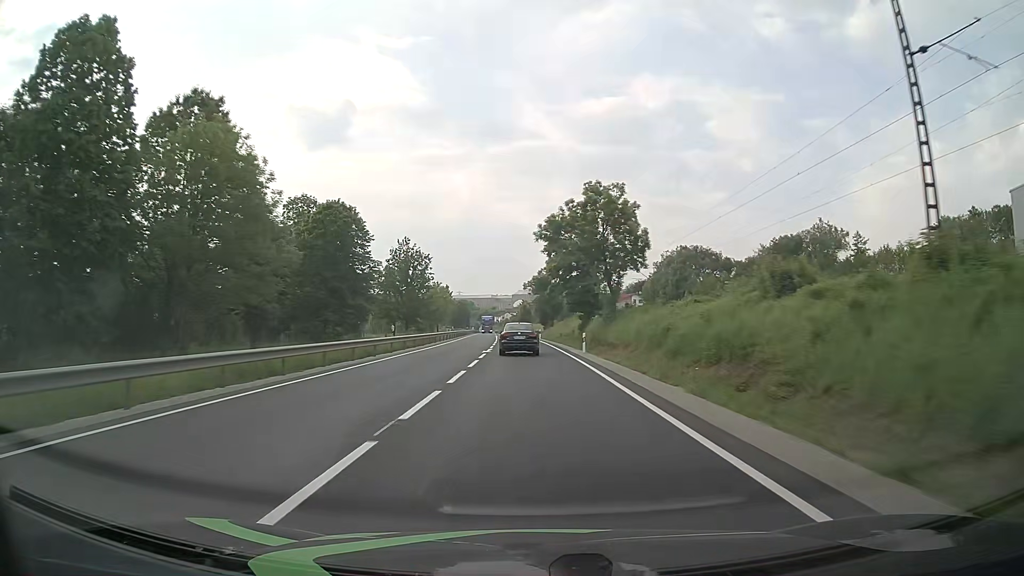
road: primary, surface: asphalt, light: Day
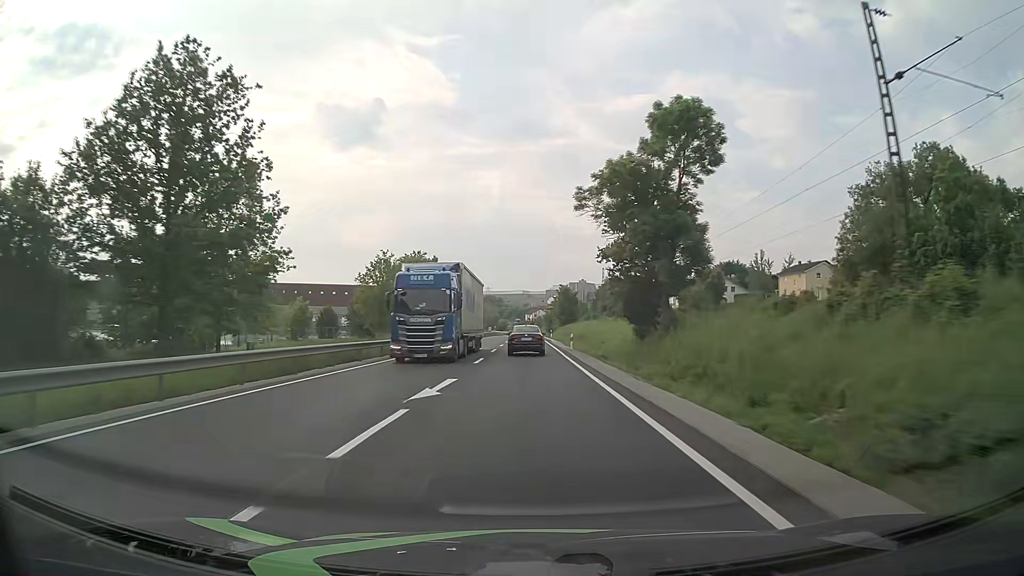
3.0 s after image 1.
(-2.2, +75.2) m; -3°
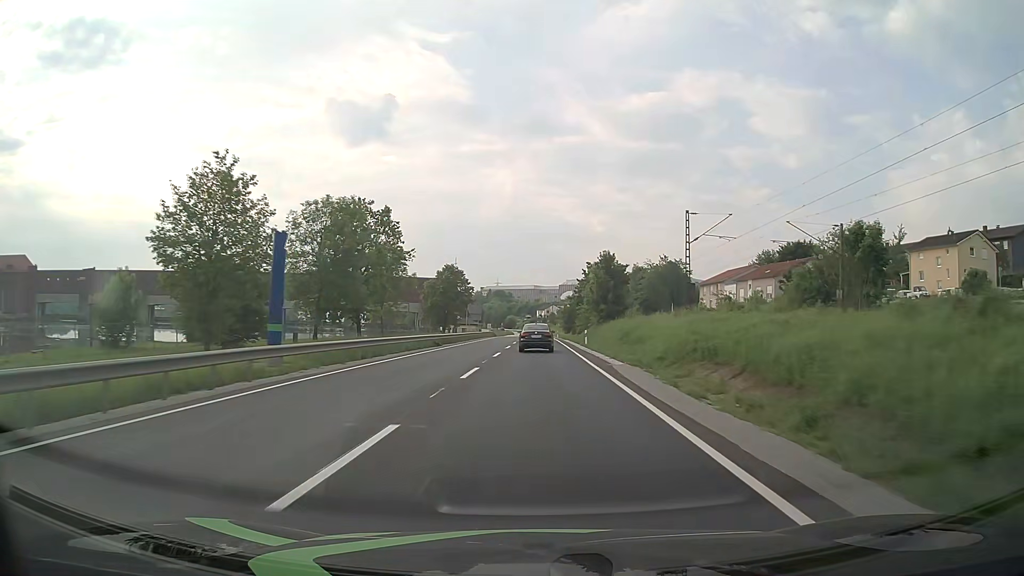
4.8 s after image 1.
(-0.5, +44.6) m; -1°
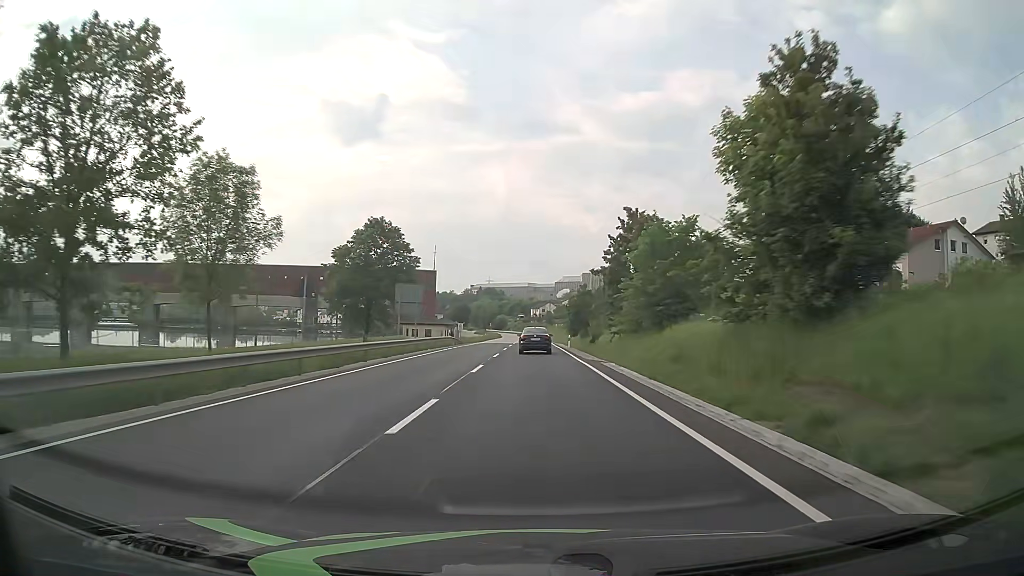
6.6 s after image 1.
(0.0, +44.6) m; 0°
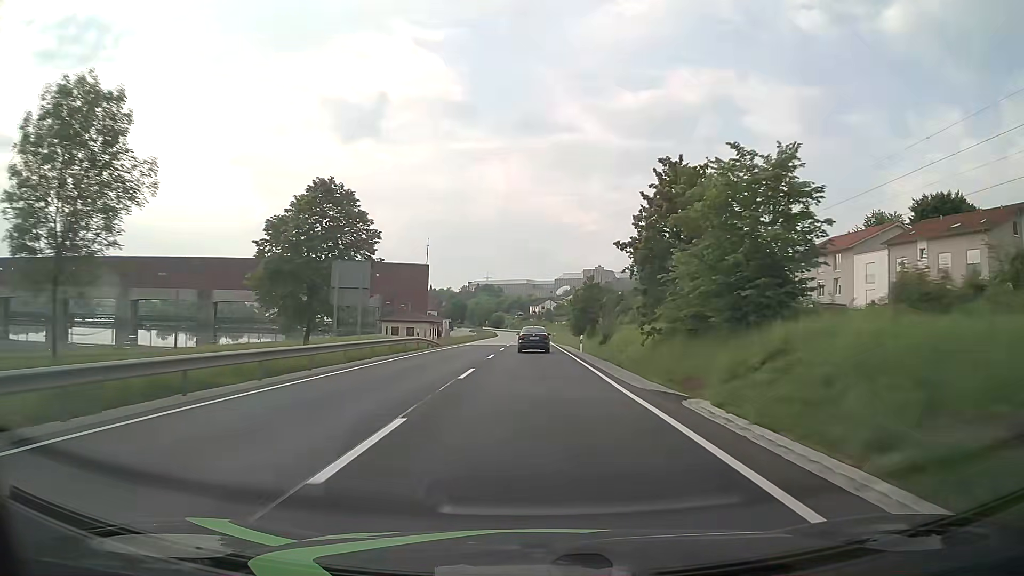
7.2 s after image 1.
(0.0, +14.9) m; 0°
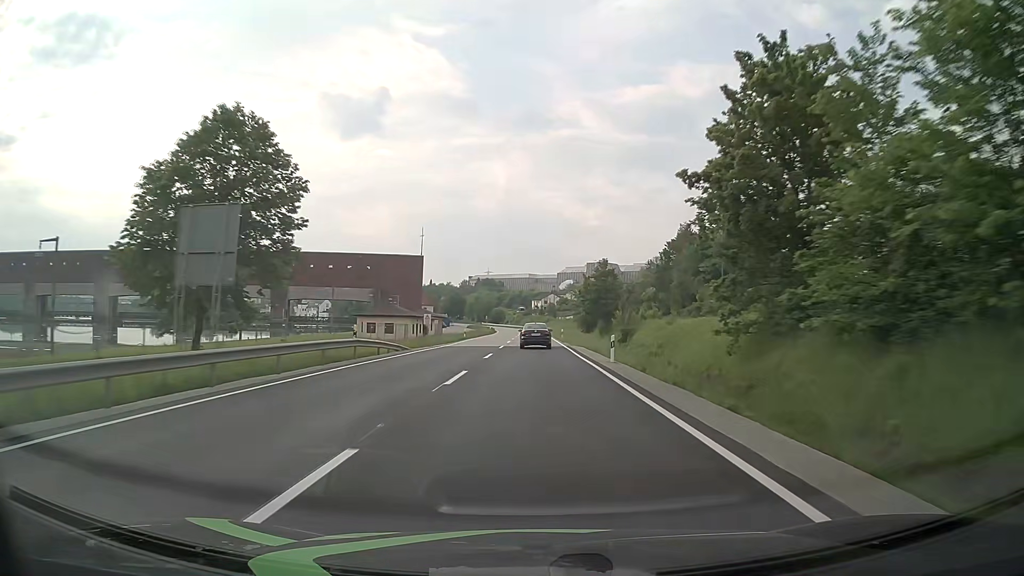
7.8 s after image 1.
(0.0, +14.9) m; 0°
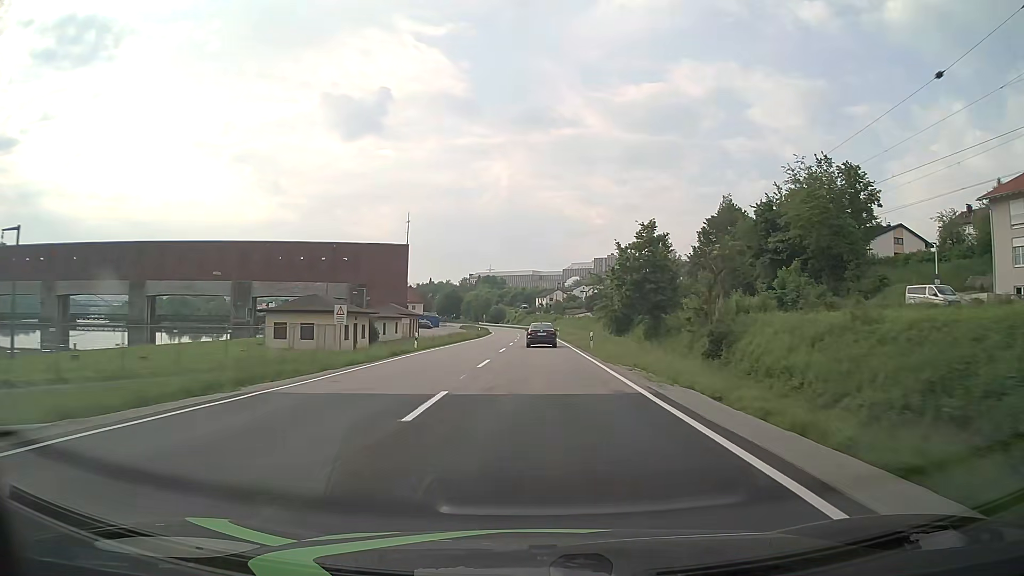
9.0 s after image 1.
(-0.1, +29.8) m; 0°
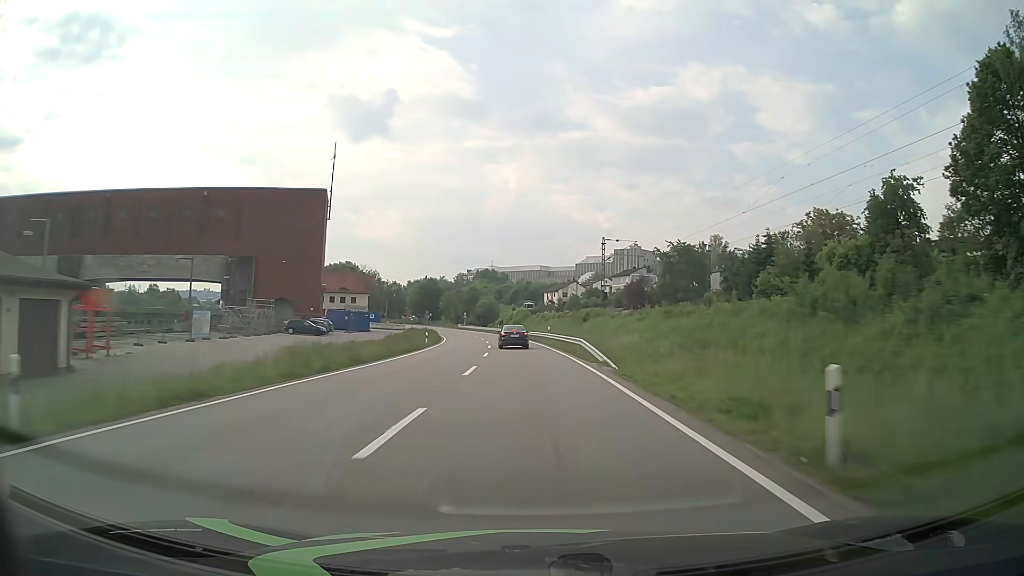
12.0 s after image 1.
(-0.2, +74.7) m; -1°
(0, +10) (0, +20) (0, +30) (-1, +40) (-2, +50) (-2, +60) (-4, +70) (-5, +80) (-6, +90) (-8, +99) m
